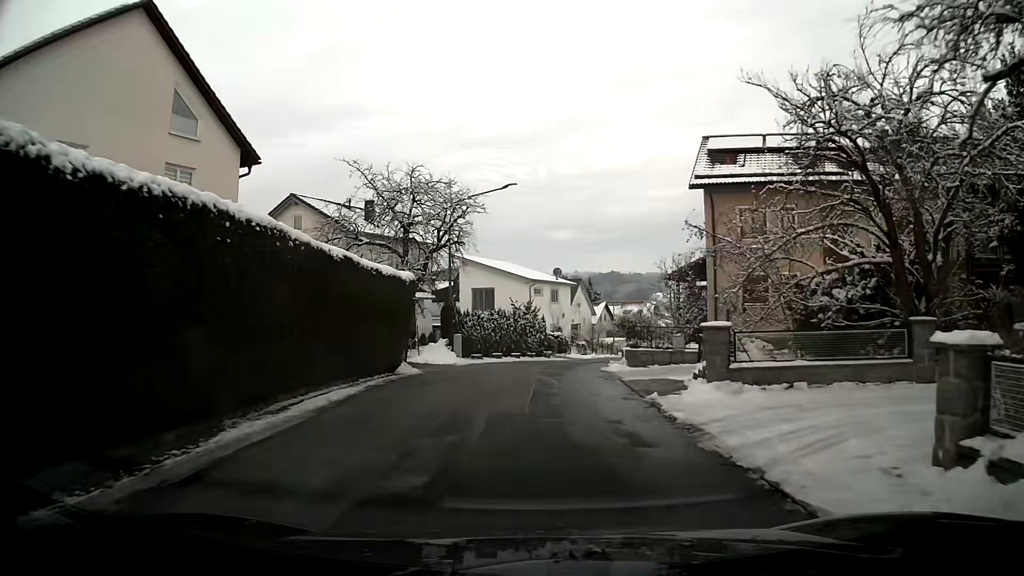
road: residential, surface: asphalt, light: Day
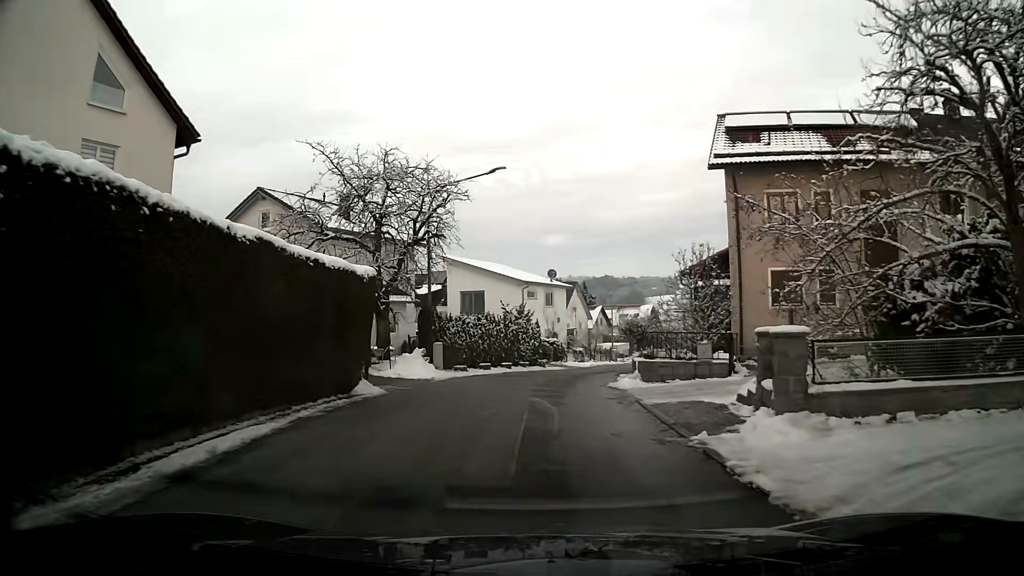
(0.0, +4.0) m; +1°
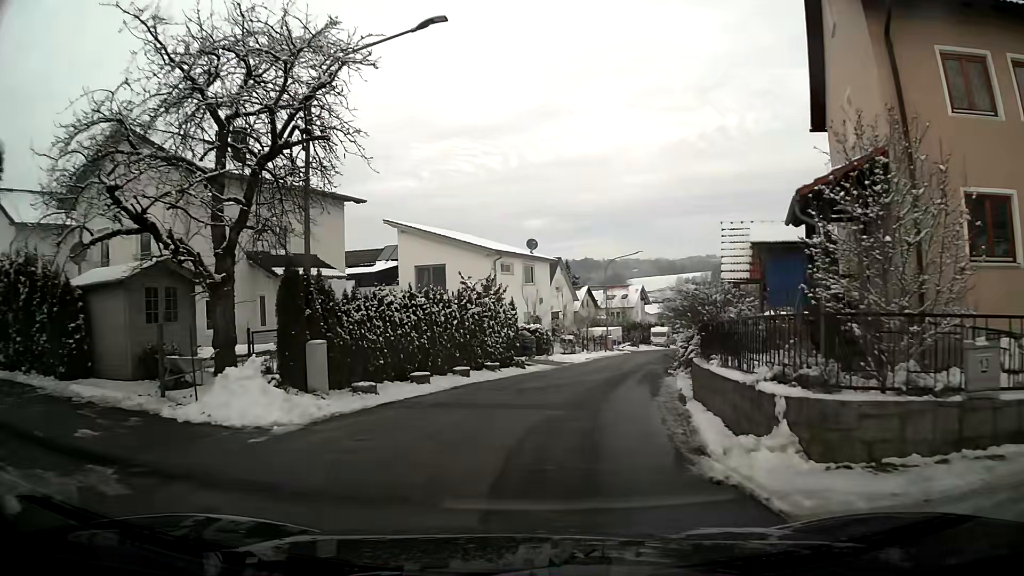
(+0.3, +11.7) m; +3°
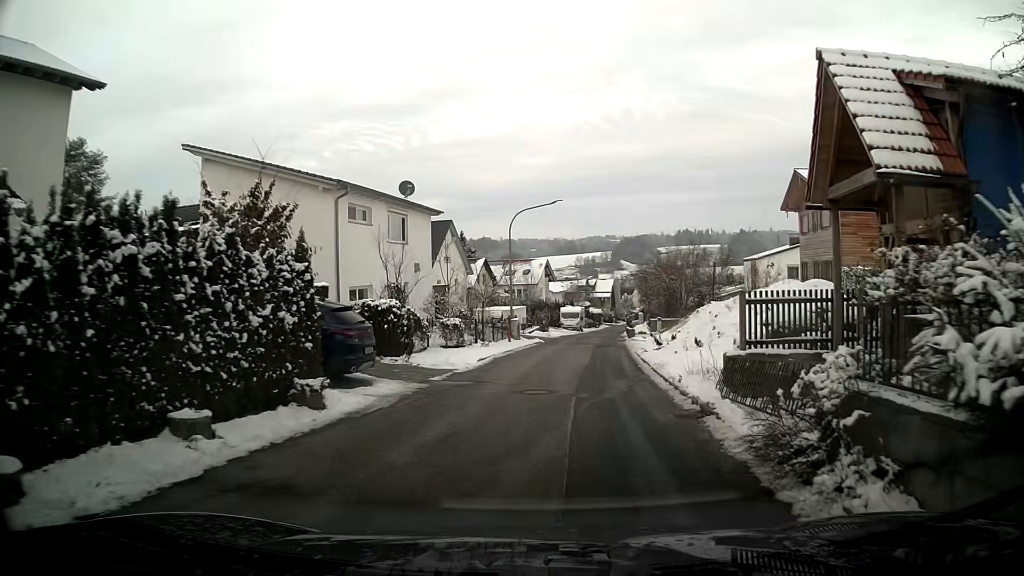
(+1.0, +14.9) m; +9°
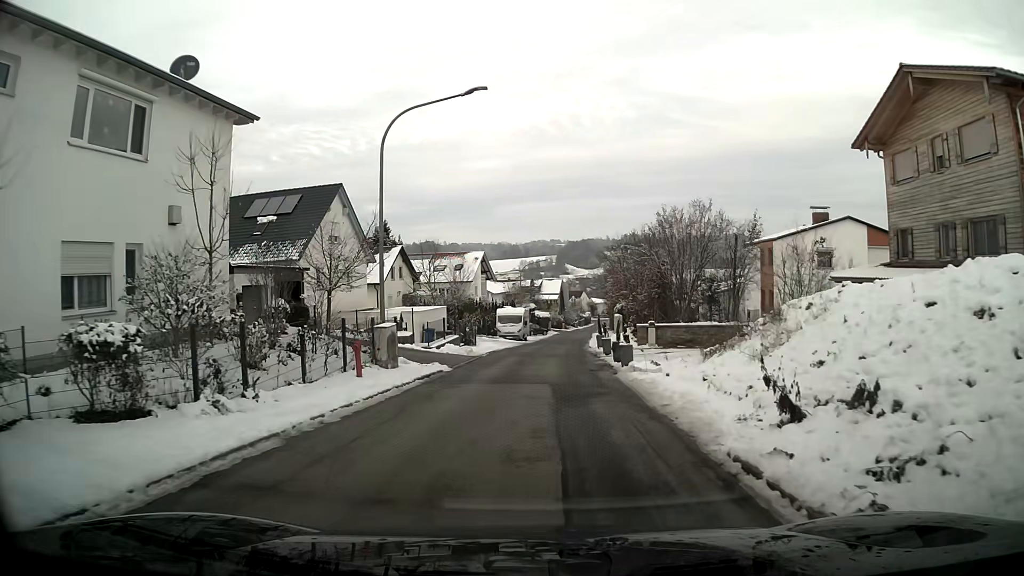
(+0.9, +19.0) m; +4°
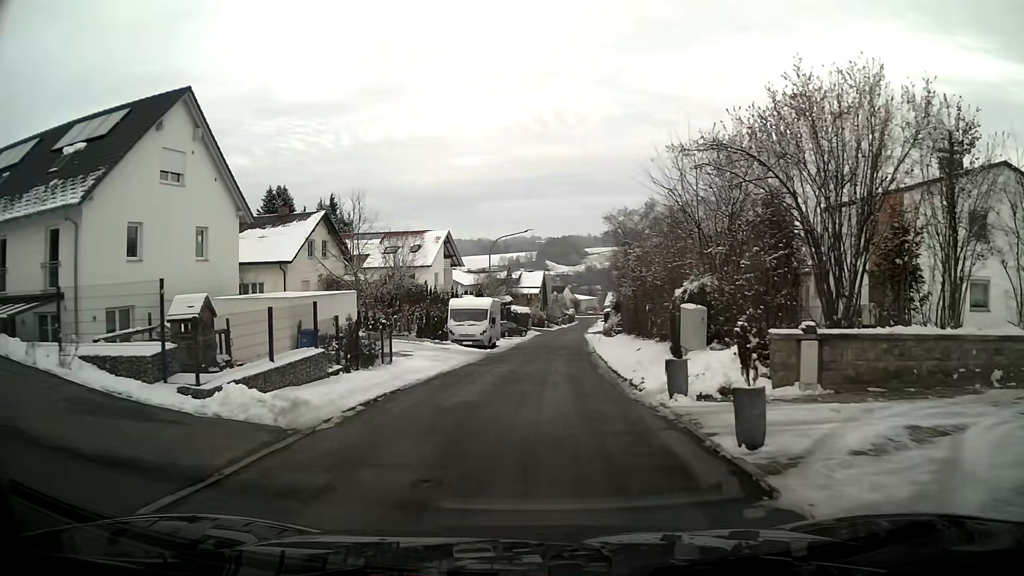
(+0.3, +19.3) m; +1°
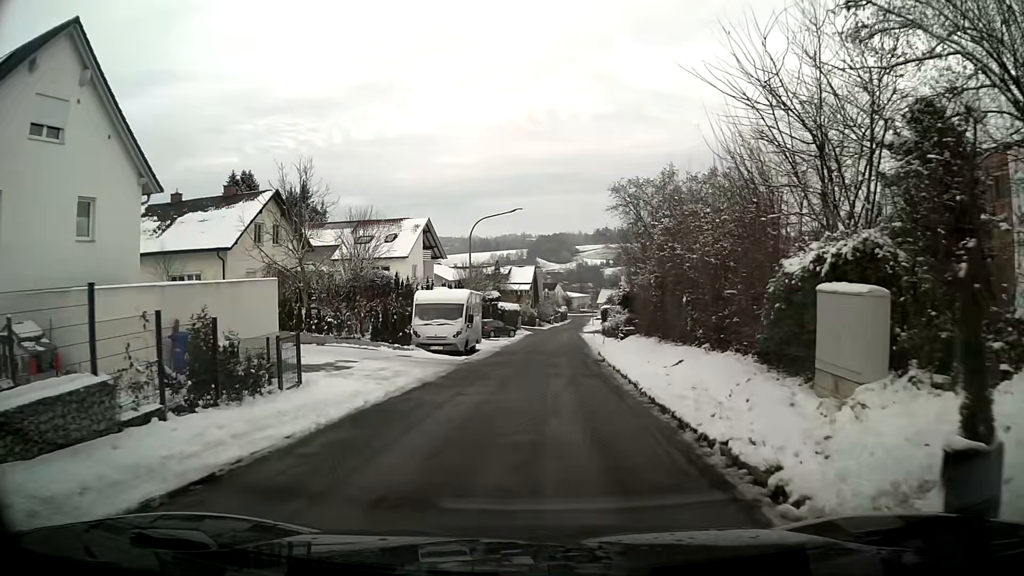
(+0.1, +7.8) m; +1°
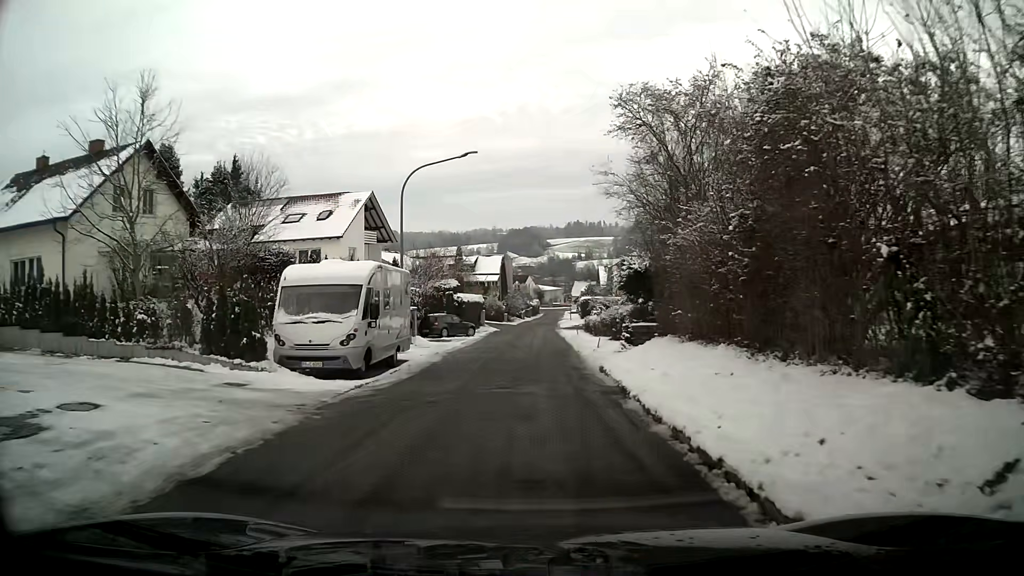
(+0.3, +12.0) m; +2°
(0, +10) (0, +20) (0, +30) (+1, +40) (+1, +50) (+1, +60) (+1, +70) (+2, +80) (+2, +90) (+3, +100) m
